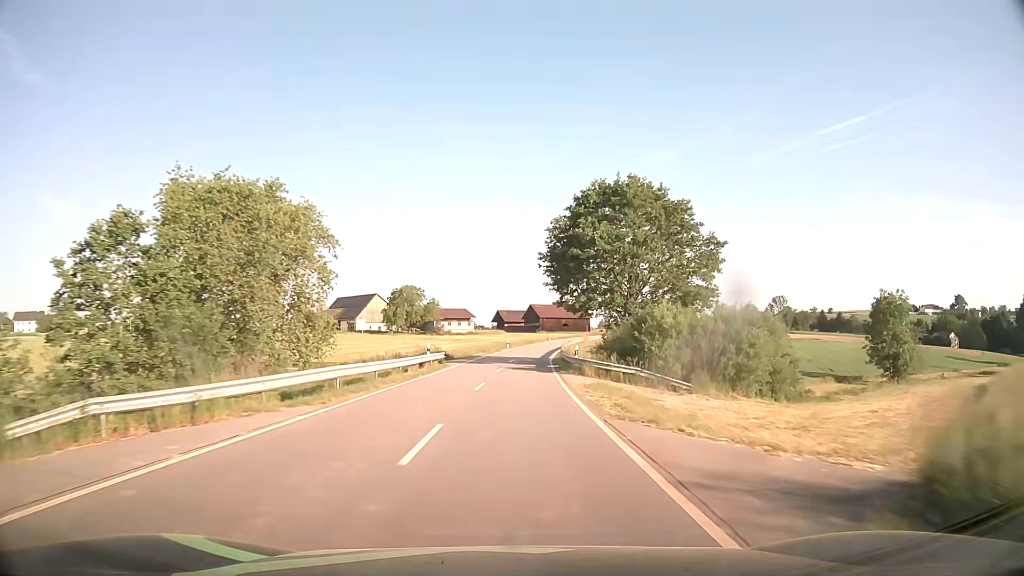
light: Day
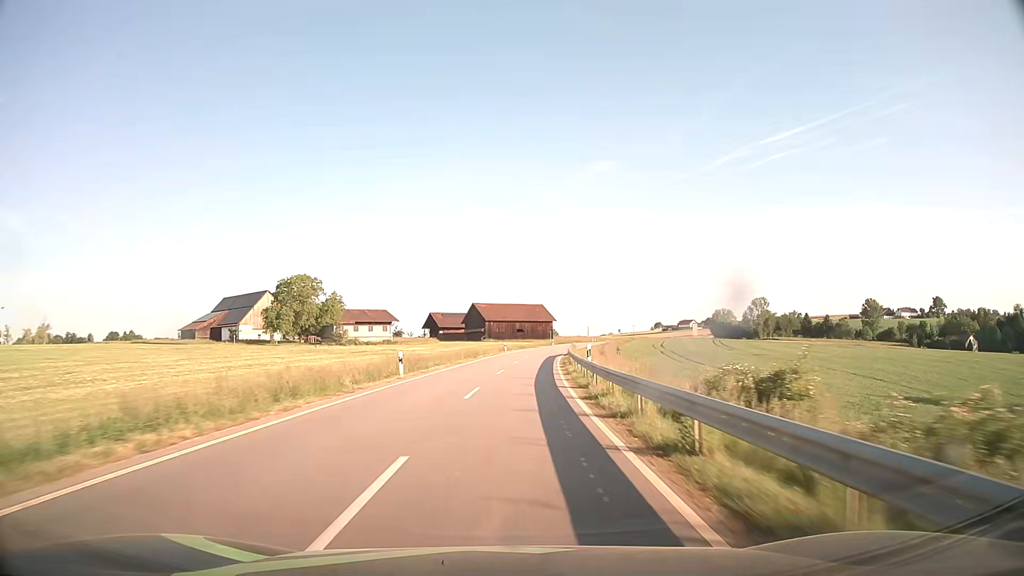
(+1.8, +52.4) m; +4°
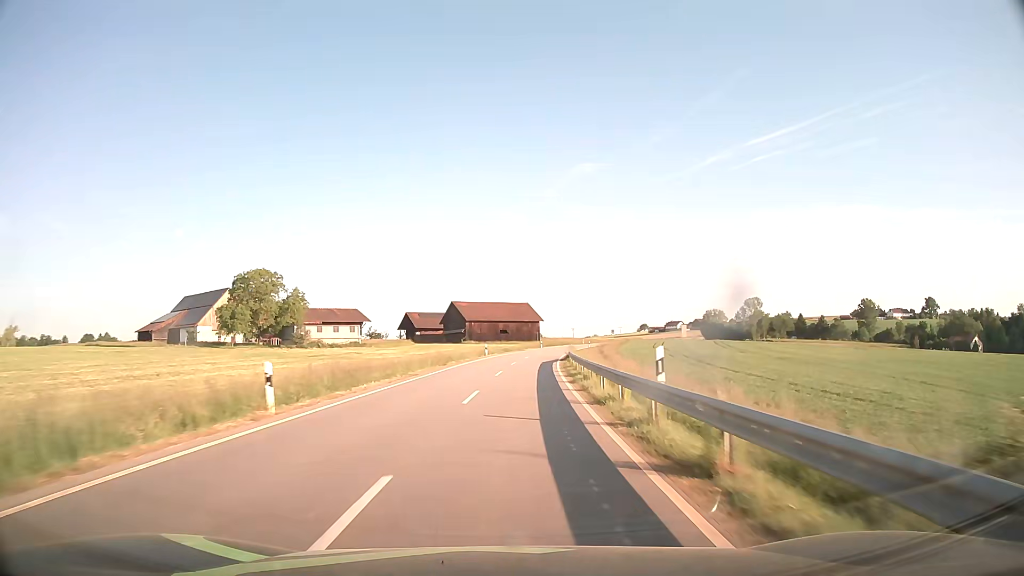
(+0.2, +13.4) m; +1°
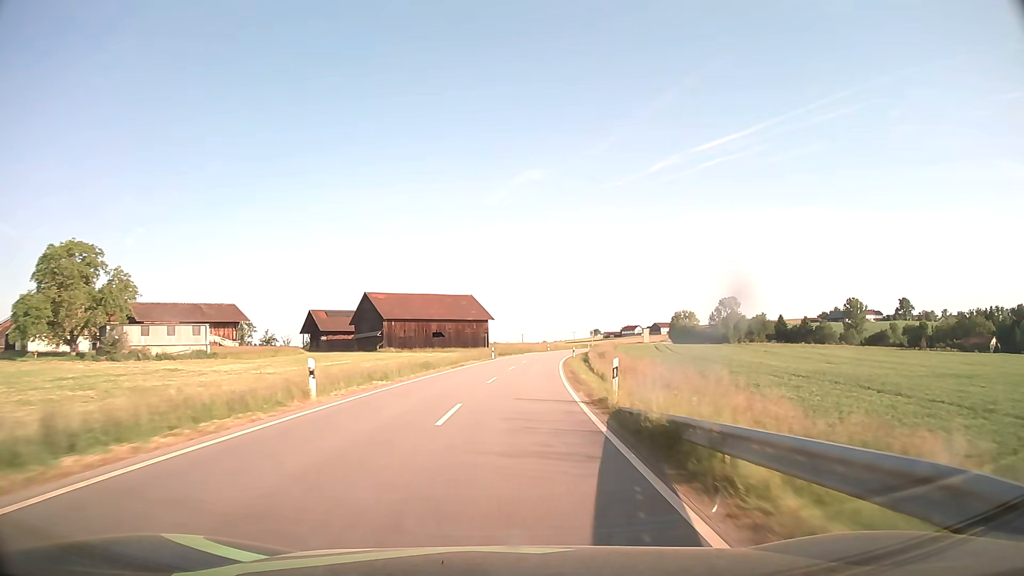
(+1.6, +40.4) m; +5°
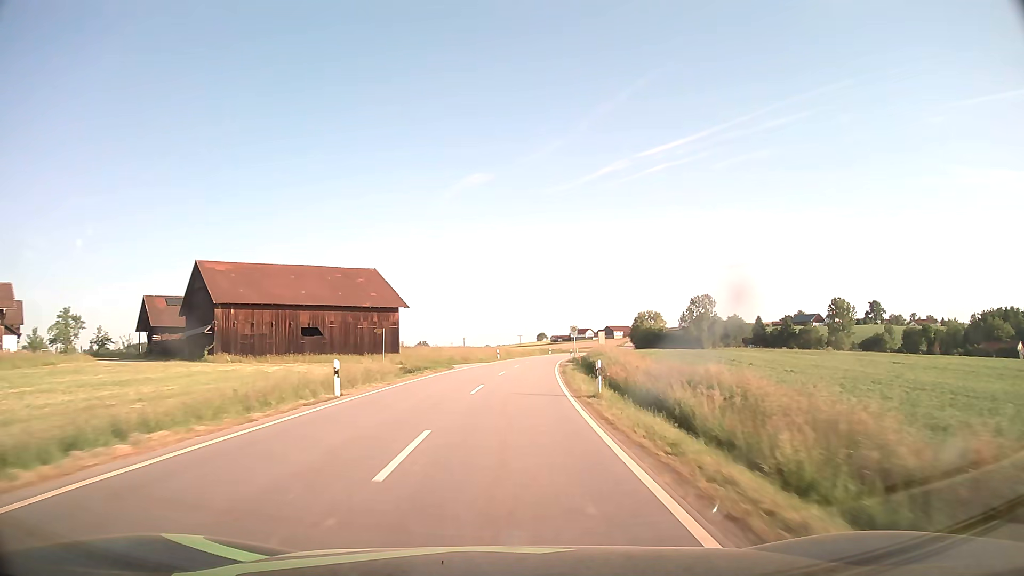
(+1.8, +40.9) m; +5°
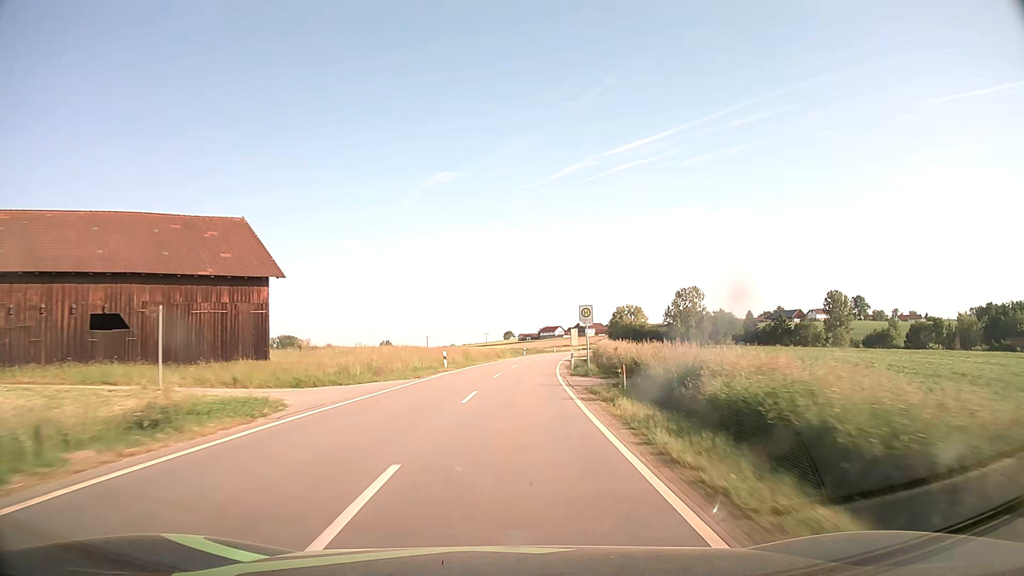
(+0.7, +27.5) m; +3°
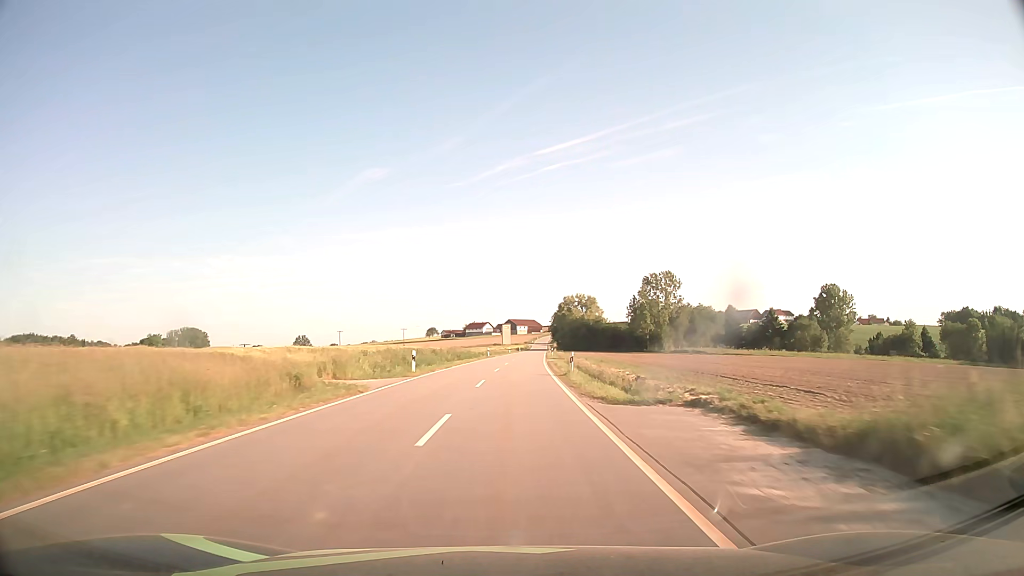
(+2.9, +55.4) m; +6°
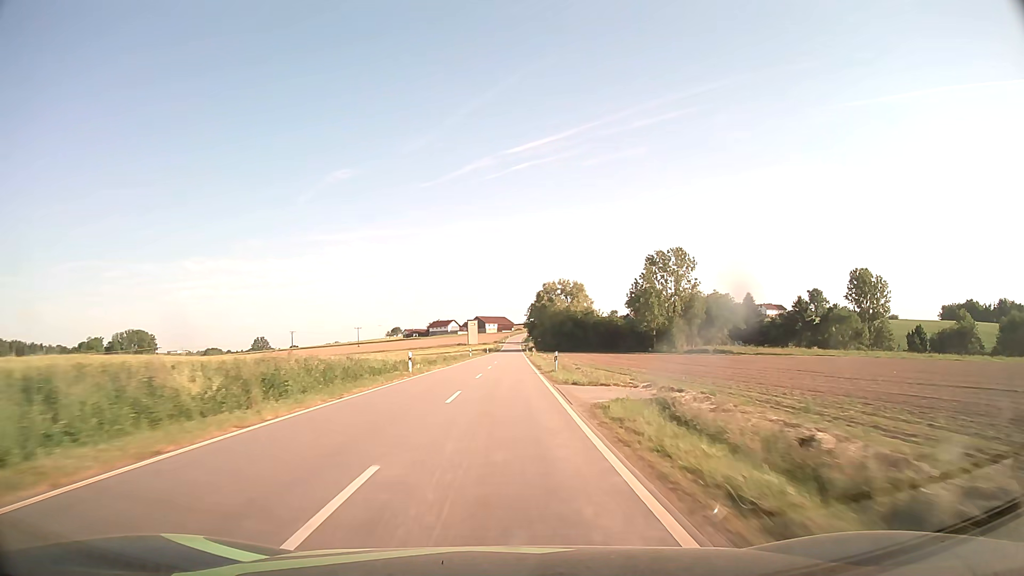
(+1.1, +41.9) m; +2°
(0, +10) (0, +20) (0, +30) (0, +40) (0, +50) (+1, +60) (+1, +70) (+1, +80) (+1, +90) (+1, +100) m
